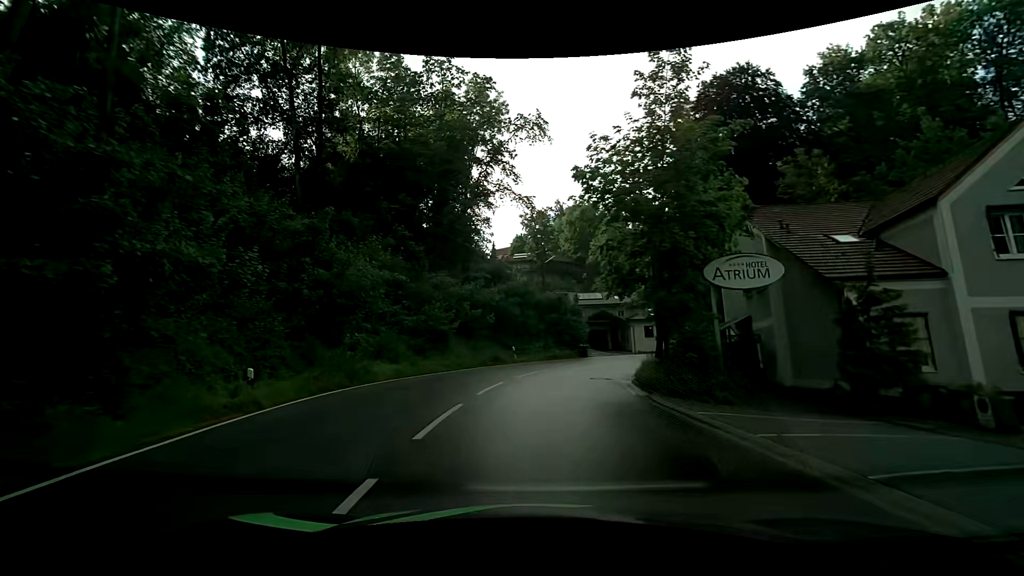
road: tertiary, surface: asphalt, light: Day
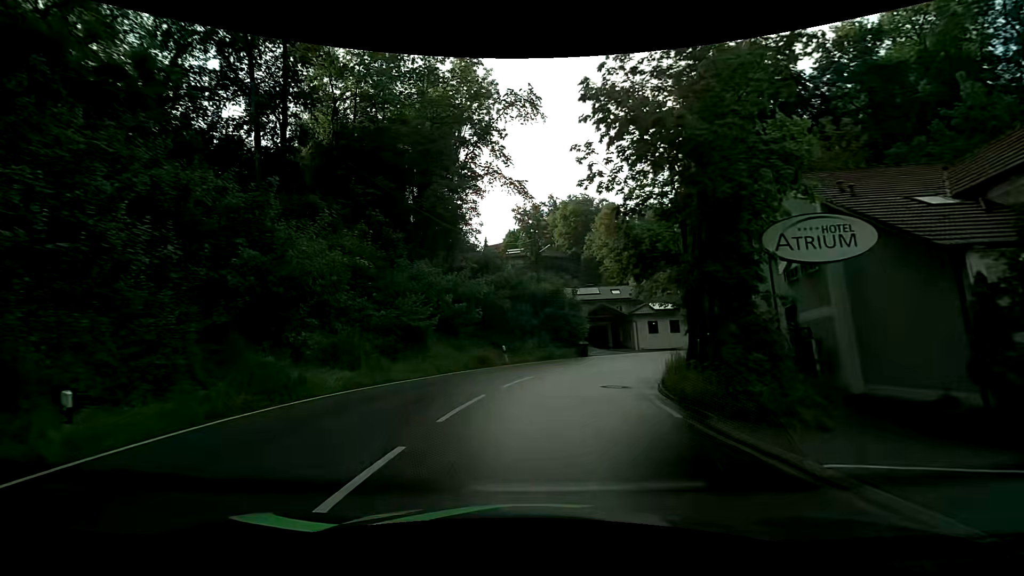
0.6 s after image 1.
(0.0, +4.6) m; +1°
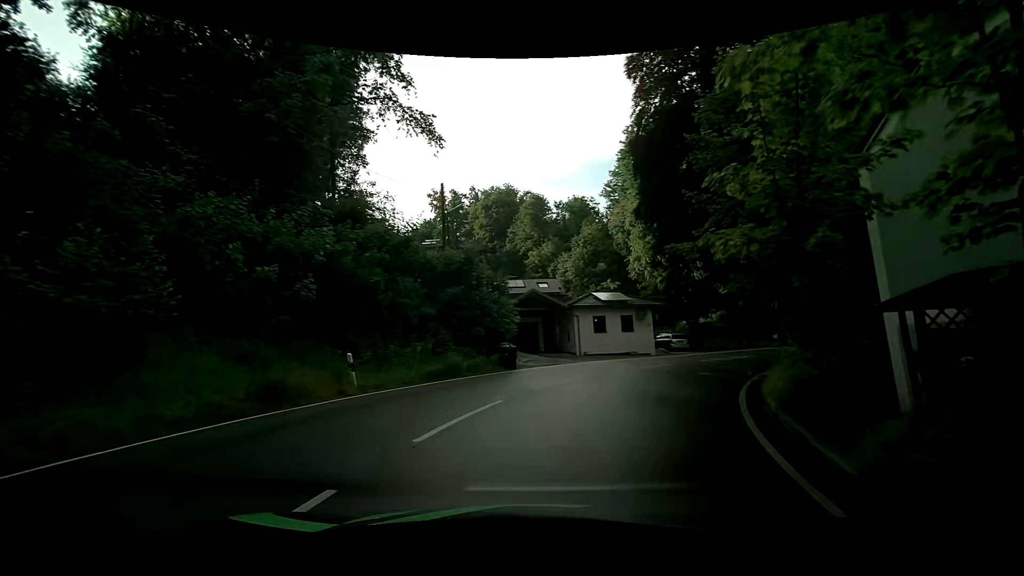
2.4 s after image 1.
(+0.5, +13.8) m; +9°
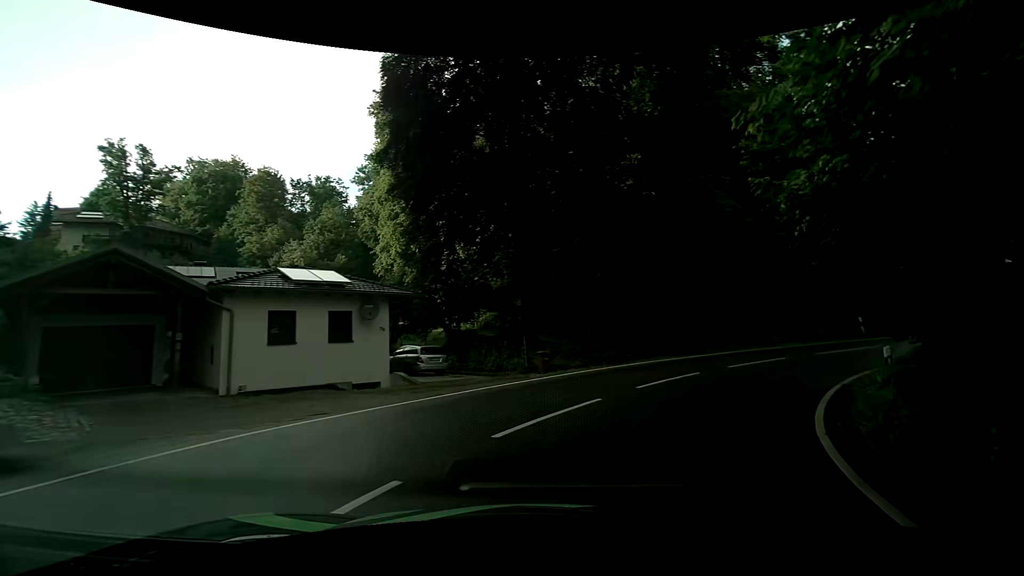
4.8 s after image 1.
(+3.7, +16.6) m; +27°
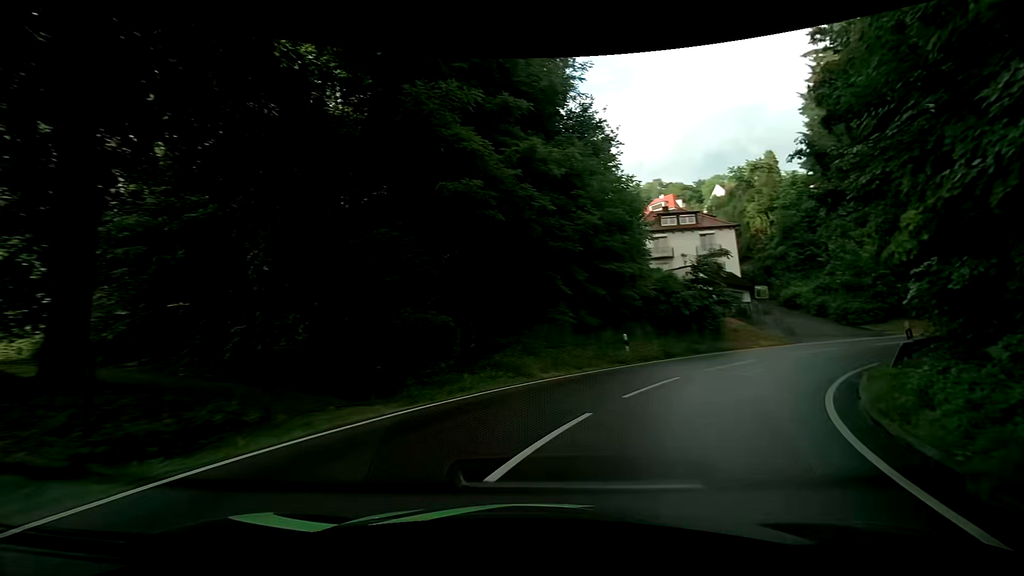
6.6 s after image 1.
(+3.5, +12.9) m; +31°
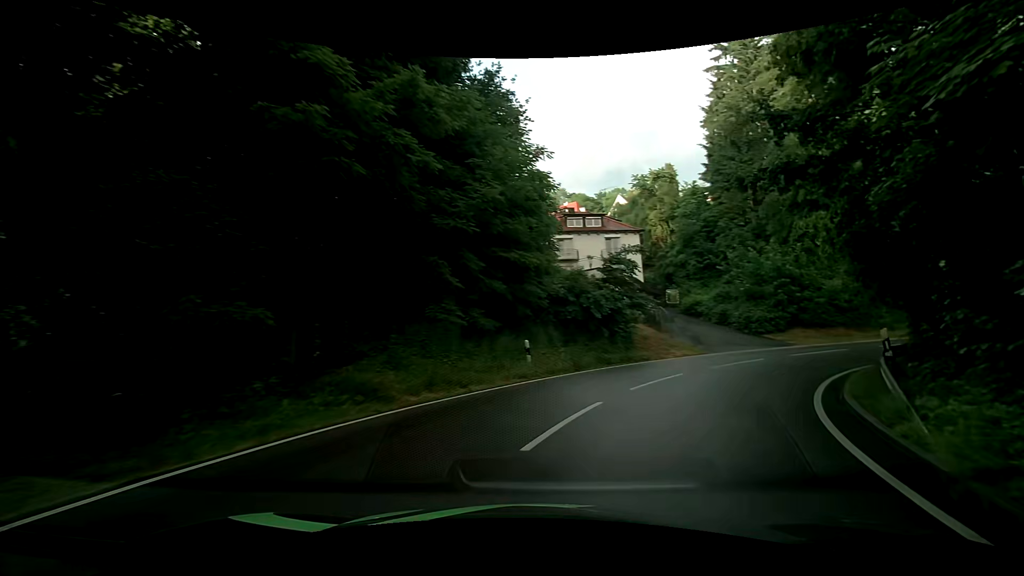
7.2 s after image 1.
(+0.4, +4.7) m; +10°
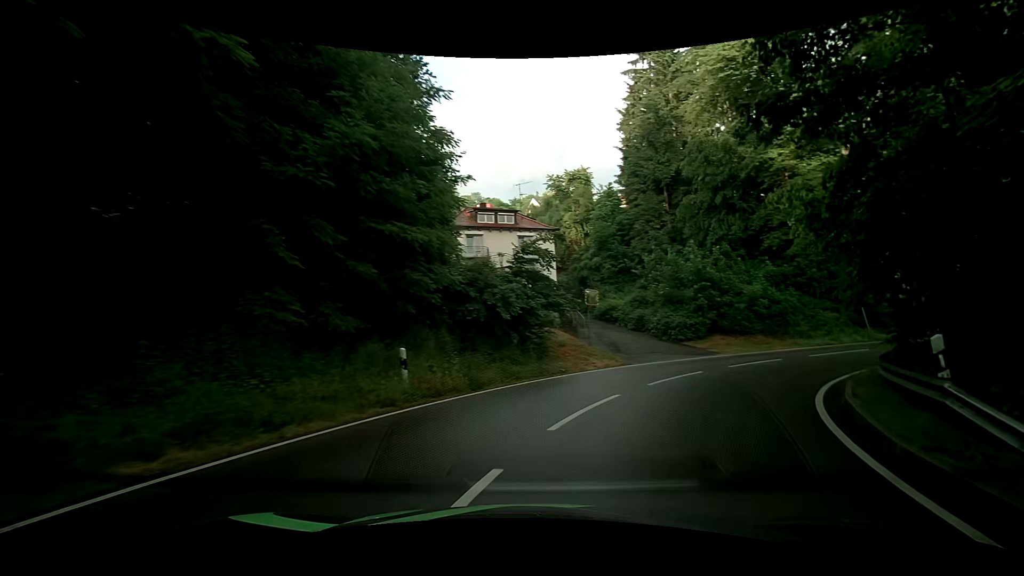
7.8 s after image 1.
(+0.5, +4.7) m; +11°
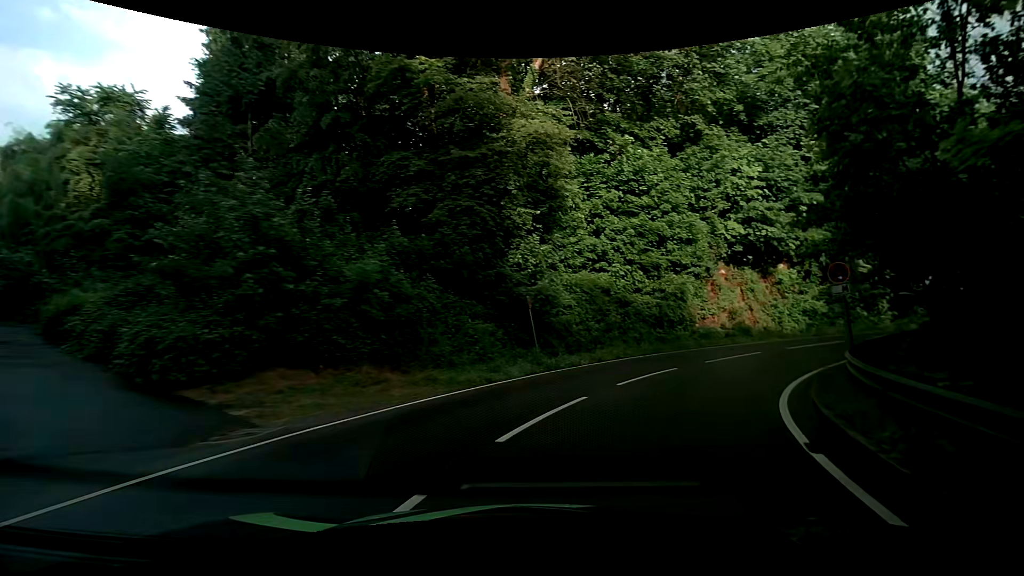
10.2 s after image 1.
(+6.6, +16.8) m; +42°
(+2, +10) (+7, +18) (+15, +24) (+25, +28) (+34, +31) (+44, +34) (+52, +38) (+60, +45) (+66, +53) (+70, +62) m
